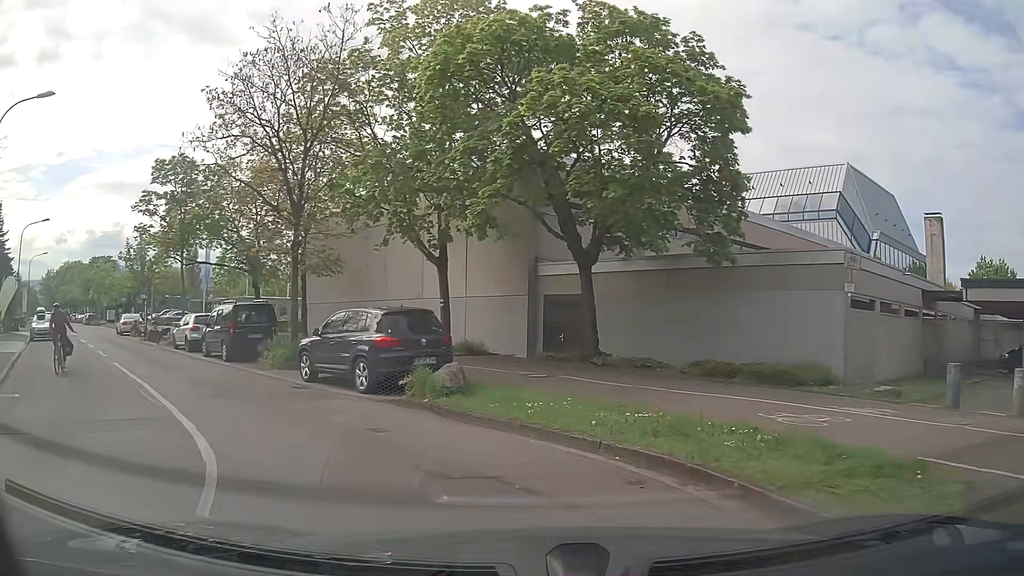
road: residential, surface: asphalt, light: Day
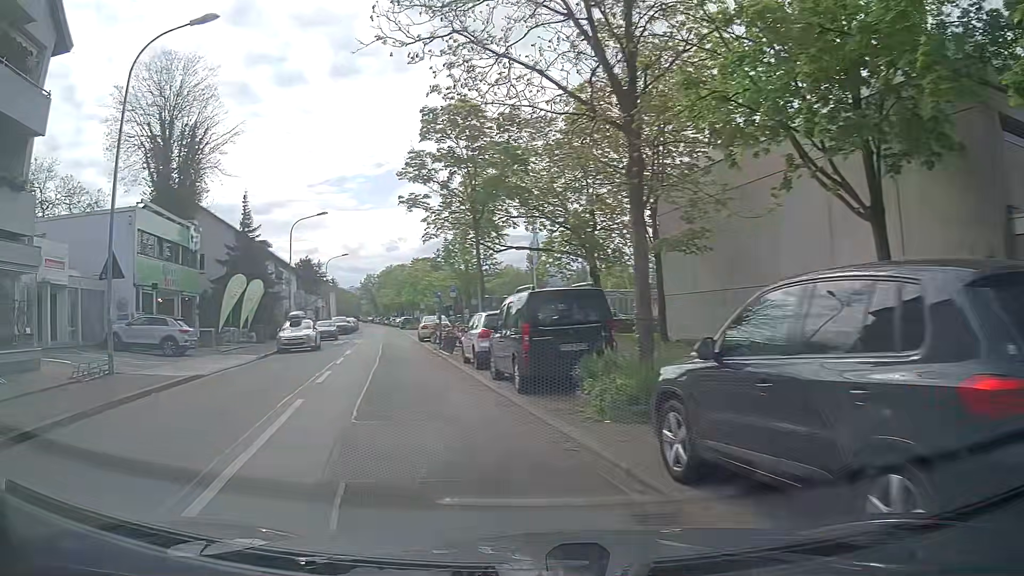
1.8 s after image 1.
(-2.4, +9.4) m; -31°
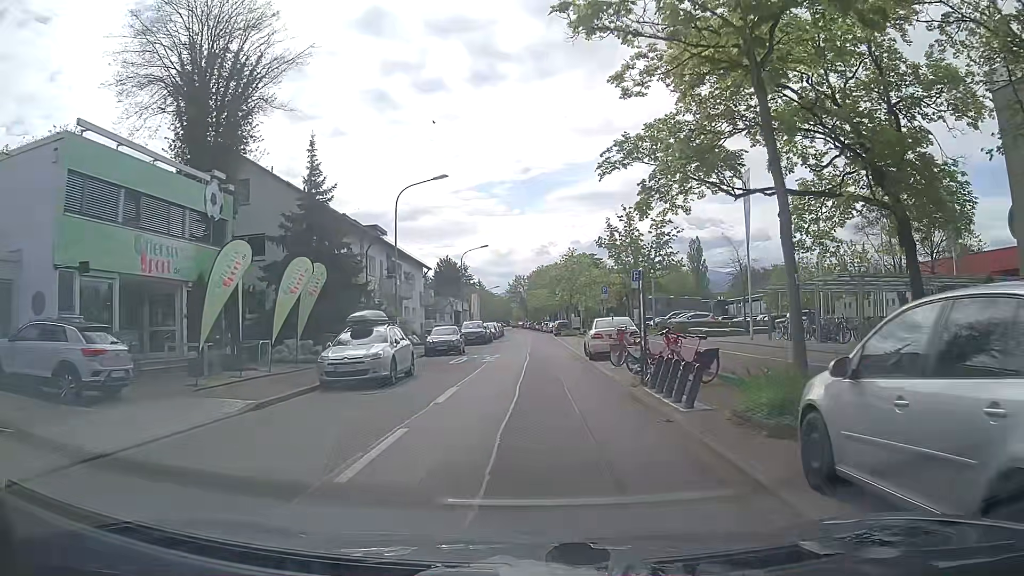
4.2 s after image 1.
(-2.6, +15.0) m; -11°
